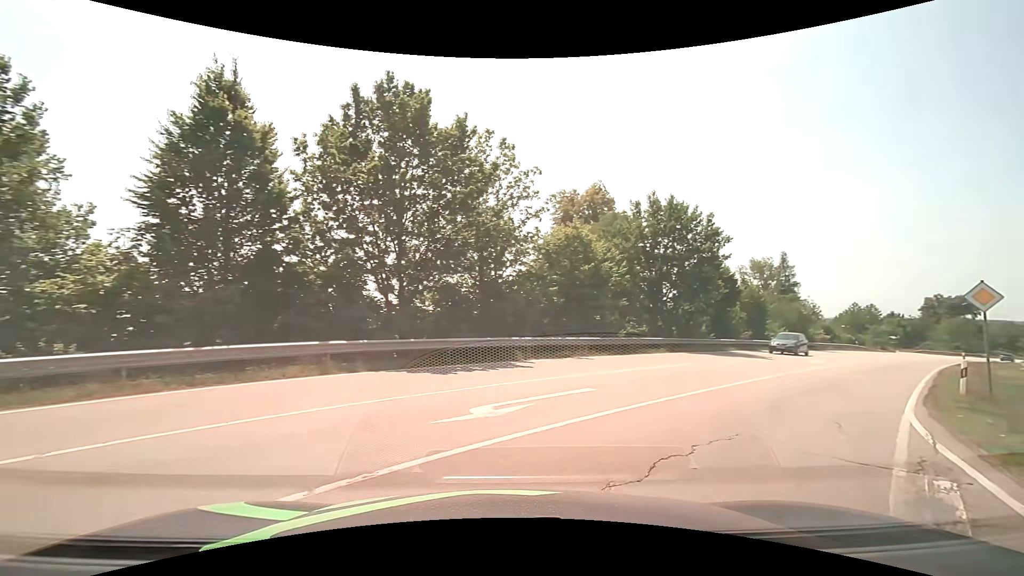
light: Day
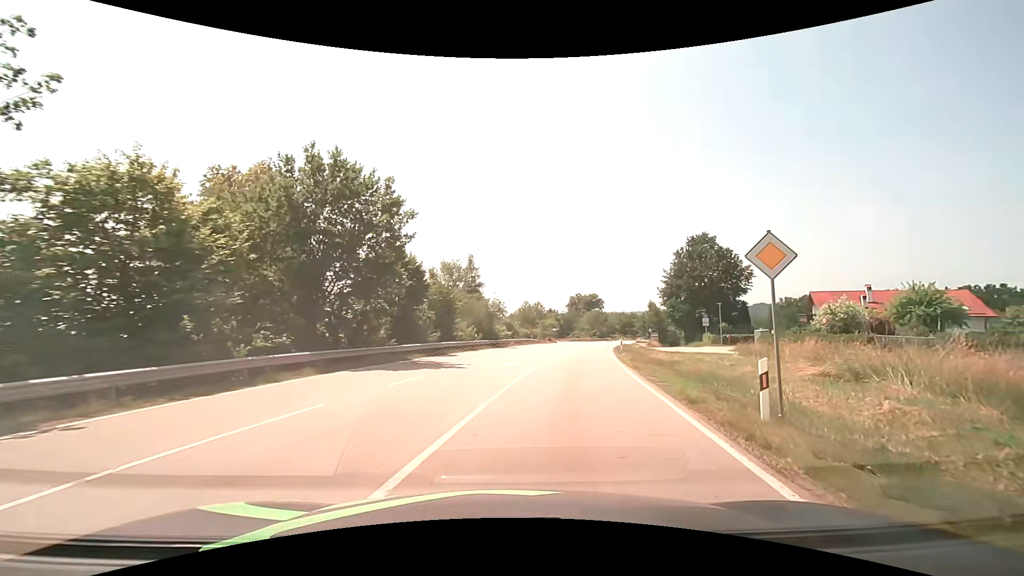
(+3.5, +9.4) m; +34°
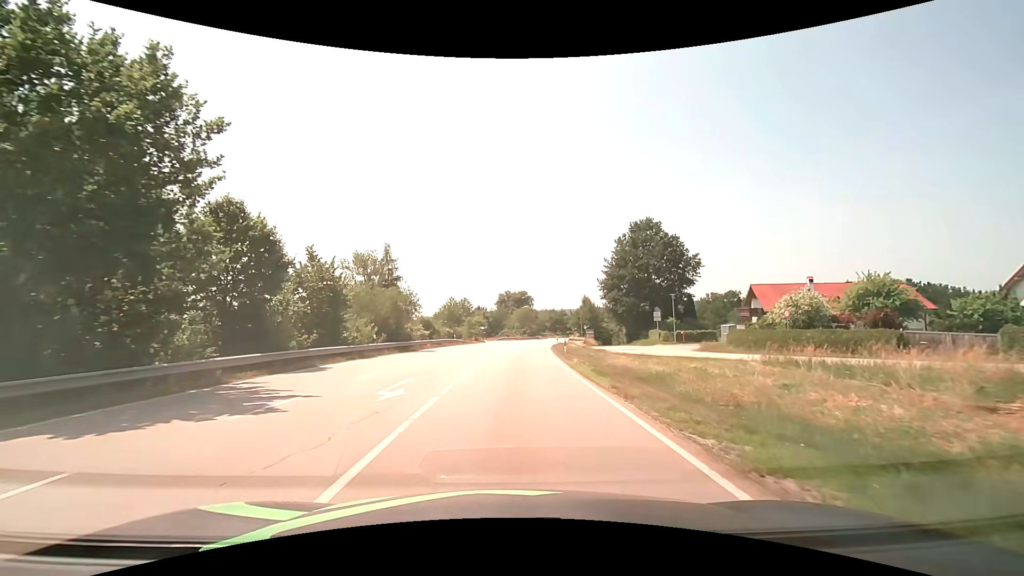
(+0.9, +10.1) m; +8°
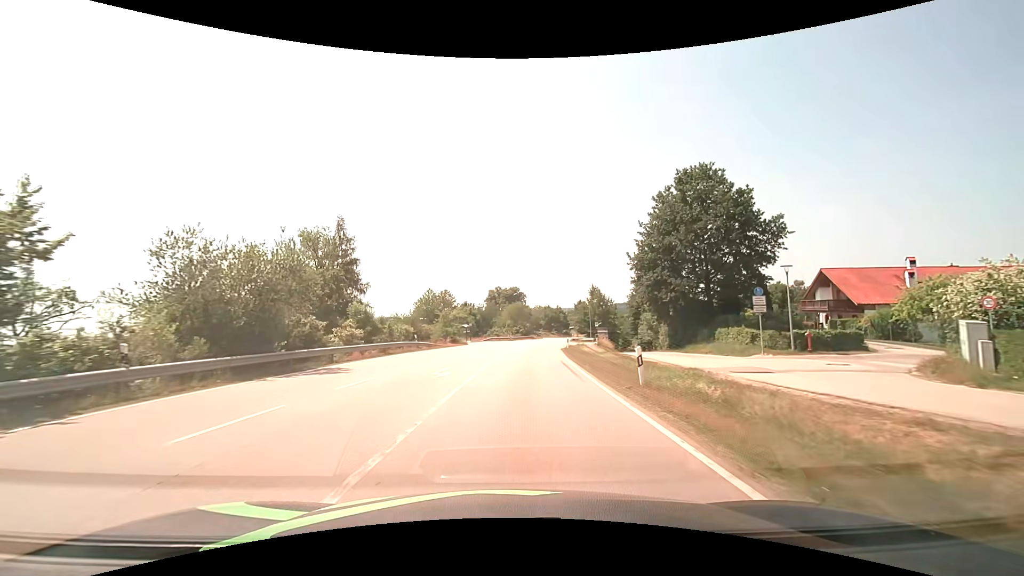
(+0.1, +20.3) m; +1°
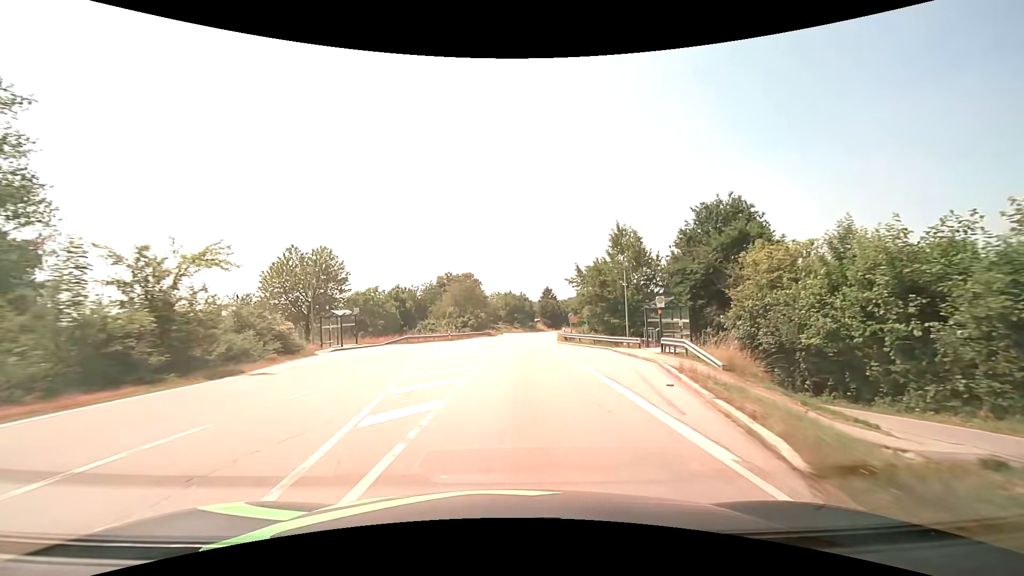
(+1.9, +44.5) m; +5°
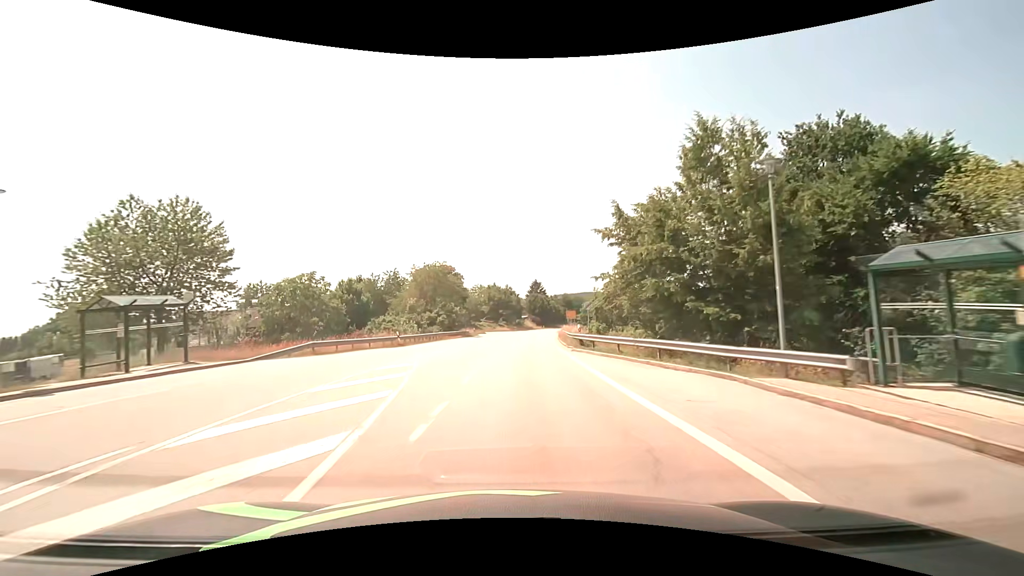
(+0.3, +19.0) m; +2°
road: secondary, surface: asphalt
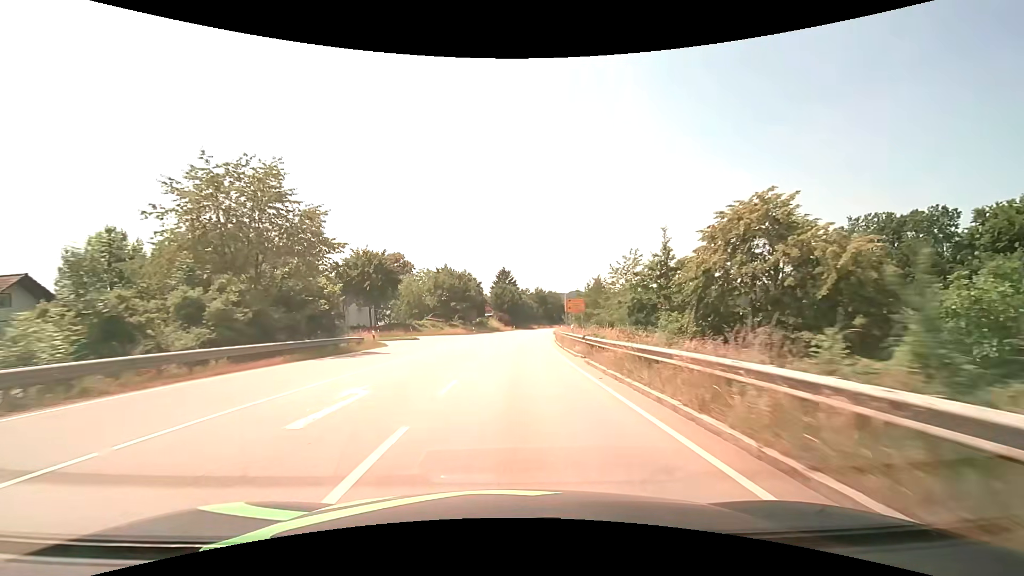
(+1.1, +38.2) m; +4°
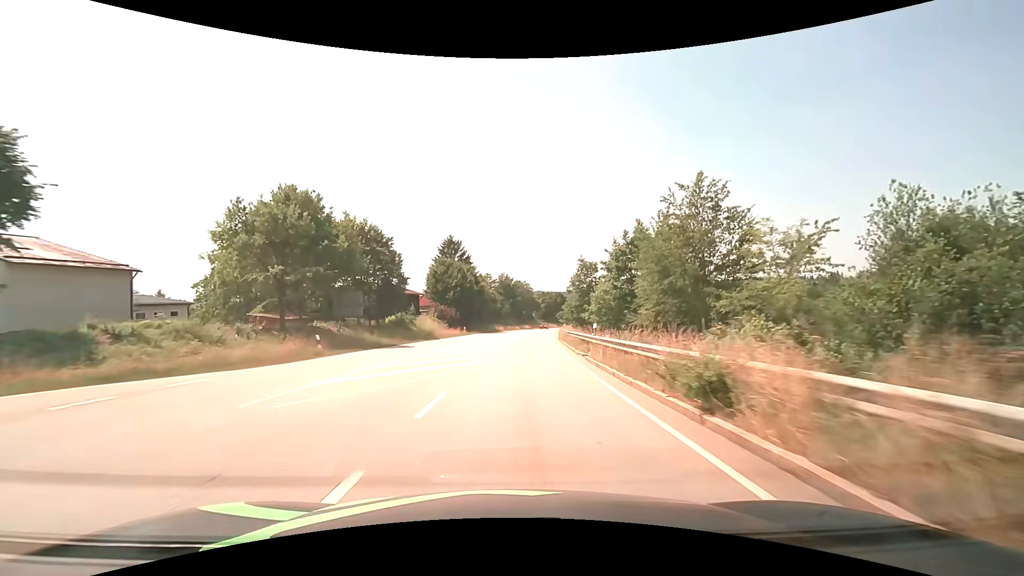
(+1.9, +49.8) m; +4°
(0, +10) (0, +20) (+1, +30) (+1, +40) (+2, +50) (+3, +60) (+4, +70) (+6, +80) (+7, +90) (+8, +100) m
